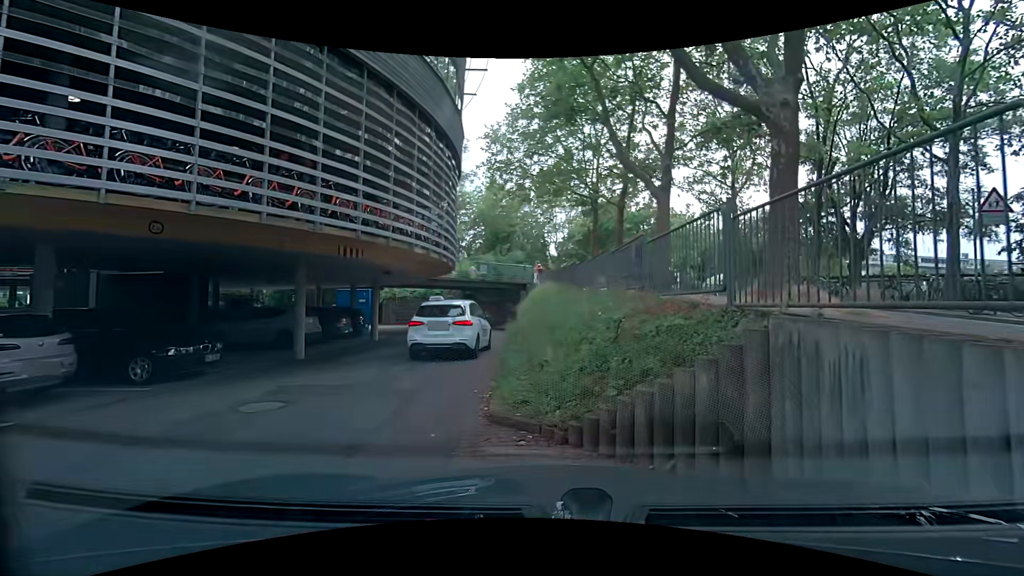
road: service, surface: asphalt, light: Day
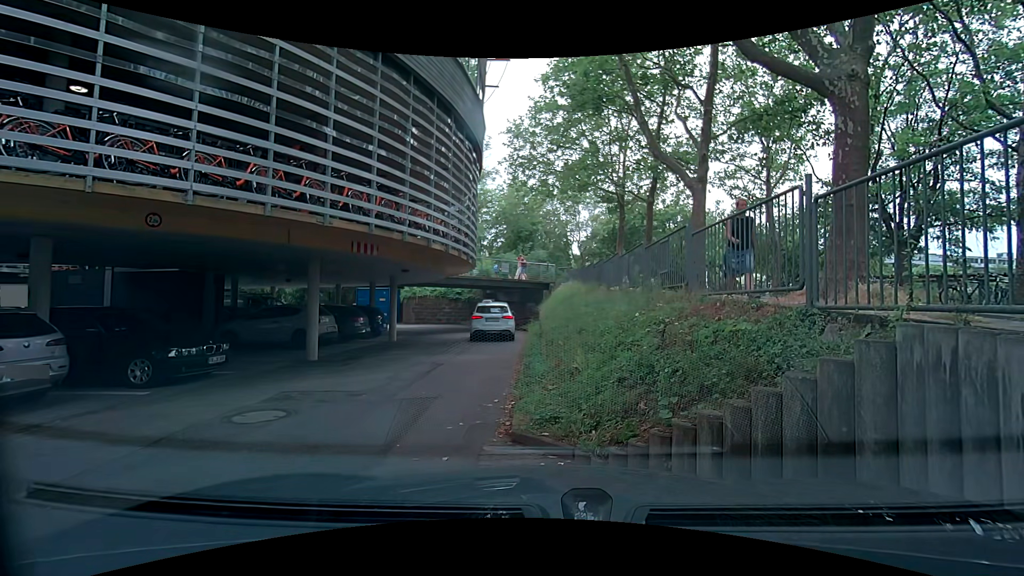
(0.0, +0.8) m; 0°
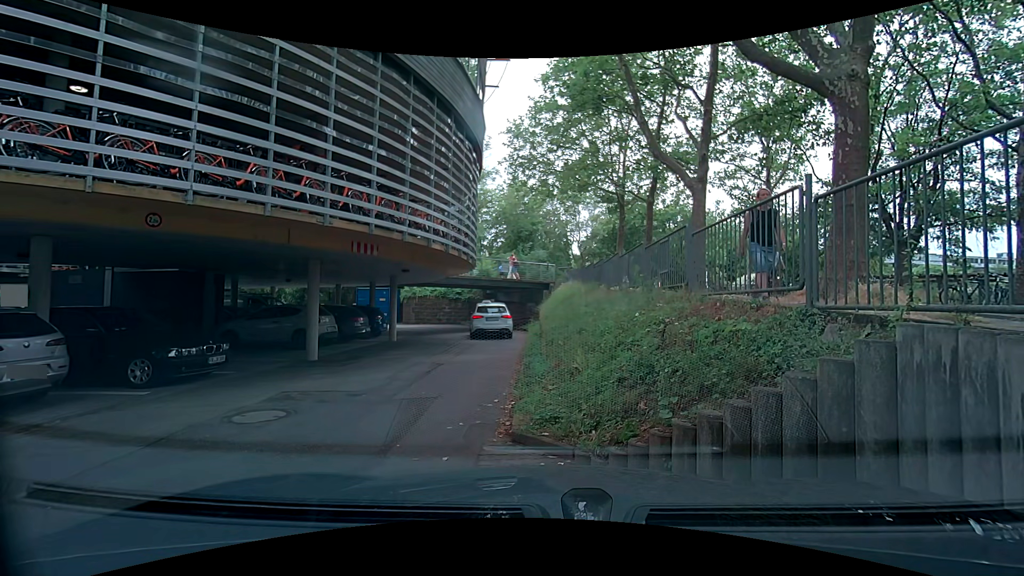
(0.0, 0.0) m; 0°
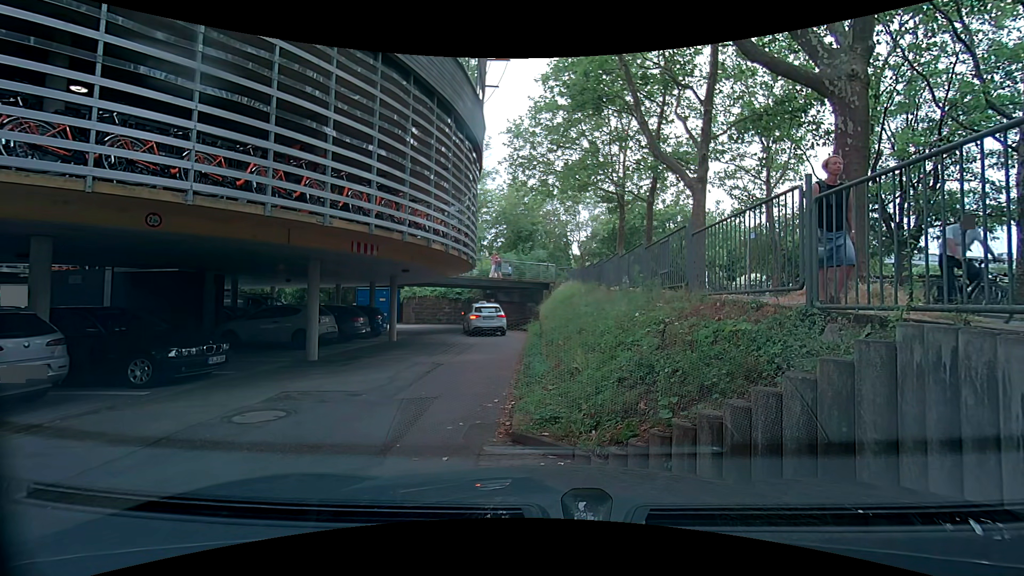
(0.0, 0.0) m; 0°
